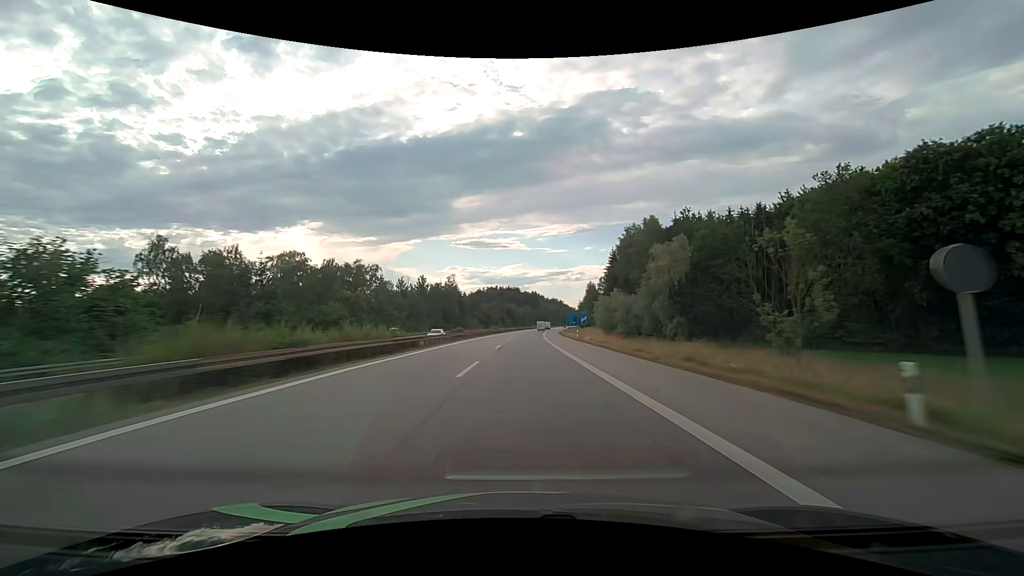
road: motorway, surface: asphalt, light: Day
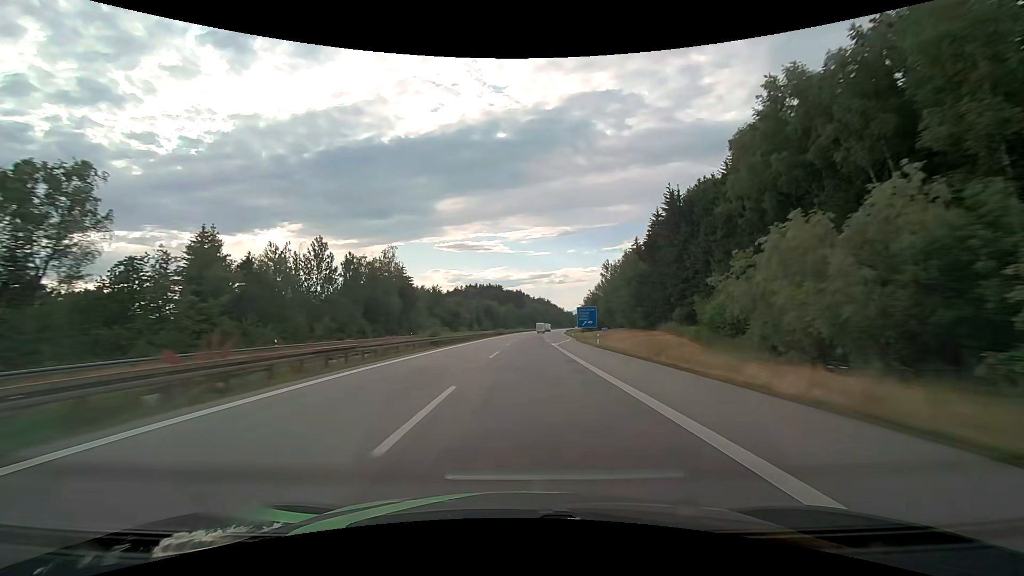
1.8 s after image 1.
(+1.0, +62.2) m; +2°
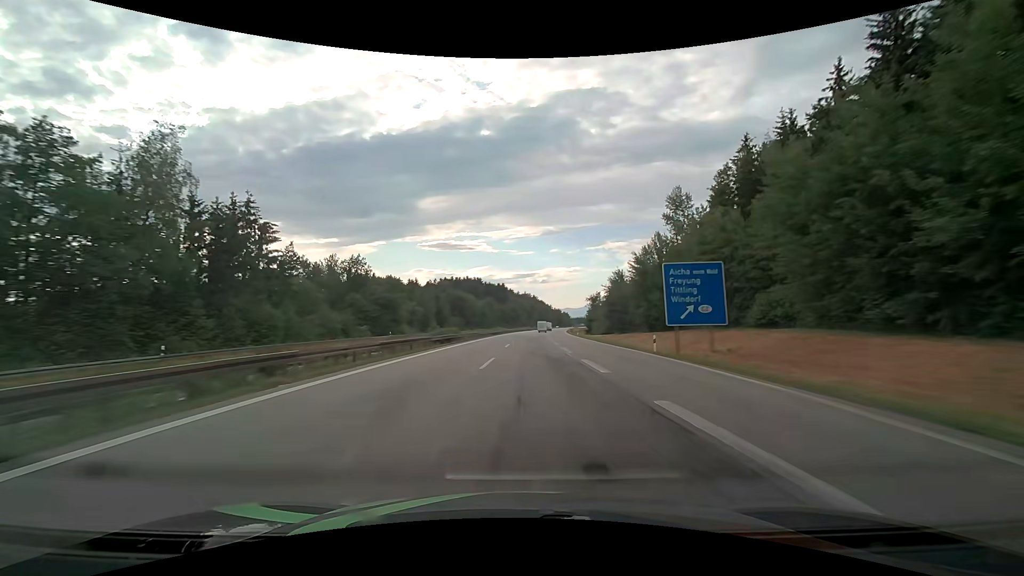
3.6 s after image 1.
(+1.1, +61.8) m; +2°
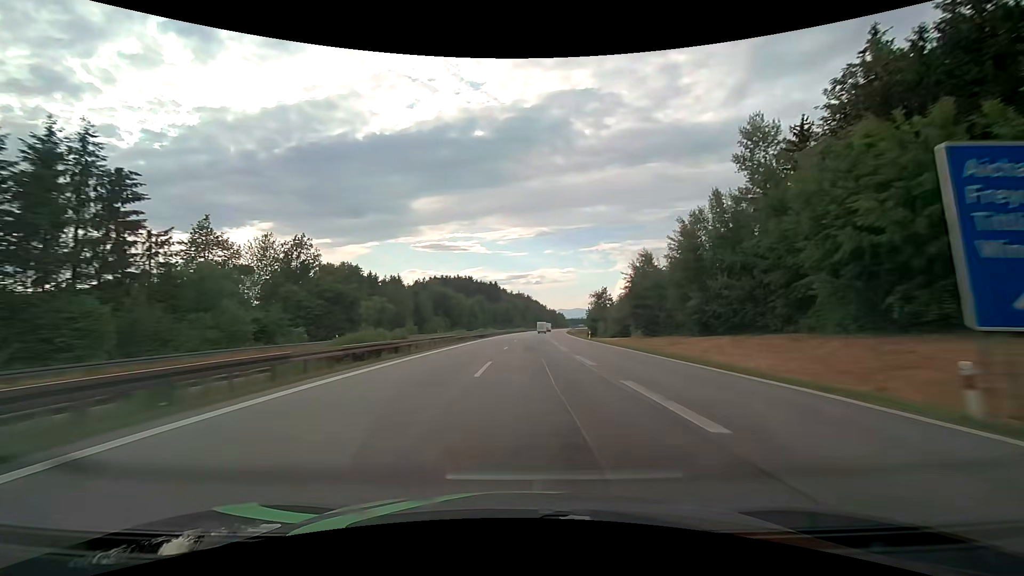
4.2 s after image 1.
(+0.1, +20.5) m; +1°
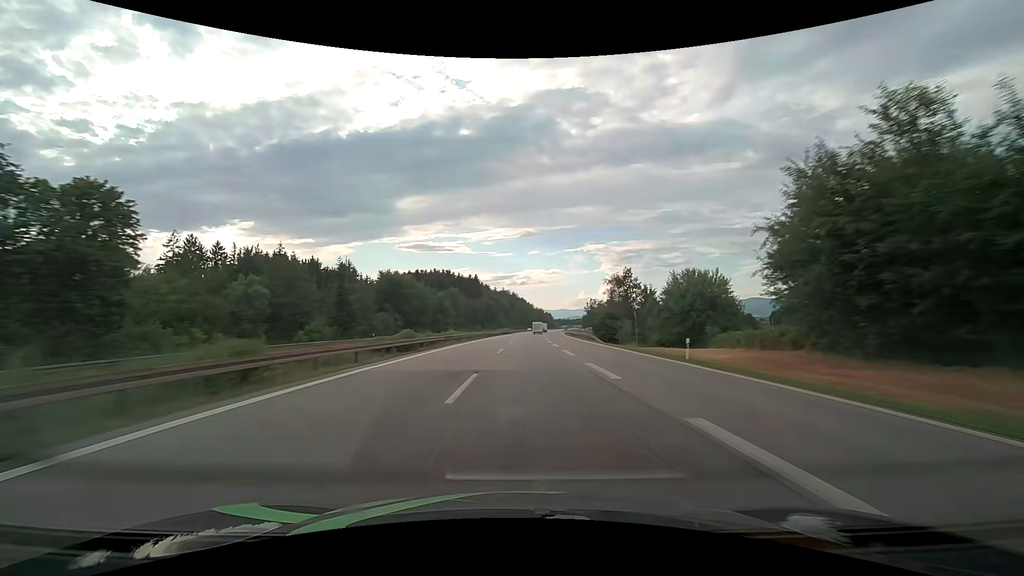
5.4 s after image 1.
(+0.5, +41.0) m; +1°
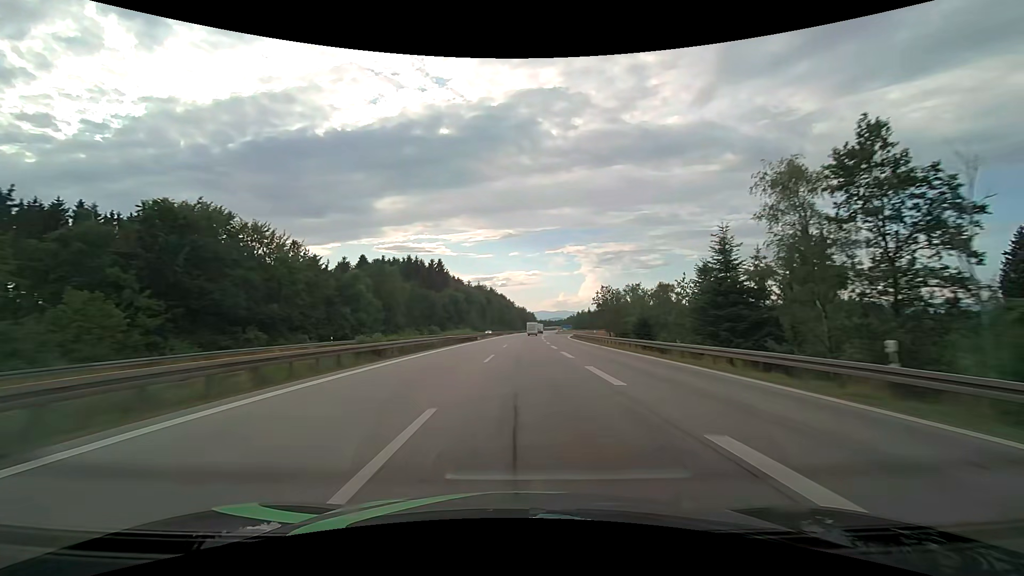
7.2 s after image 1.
(+1.2, +61.2) m; +2°
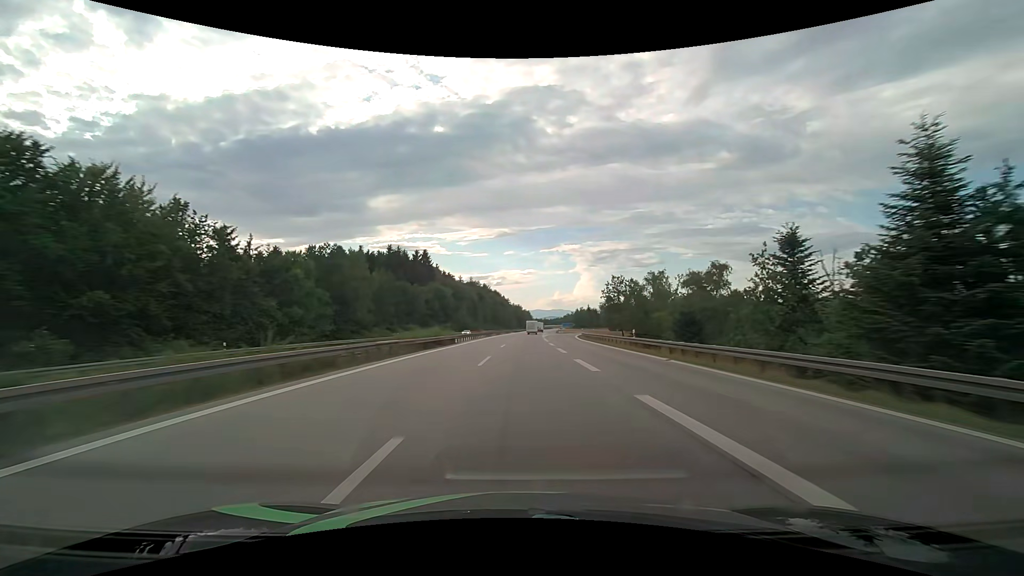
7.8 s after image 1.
(+0.2, +20.3) m; +1°
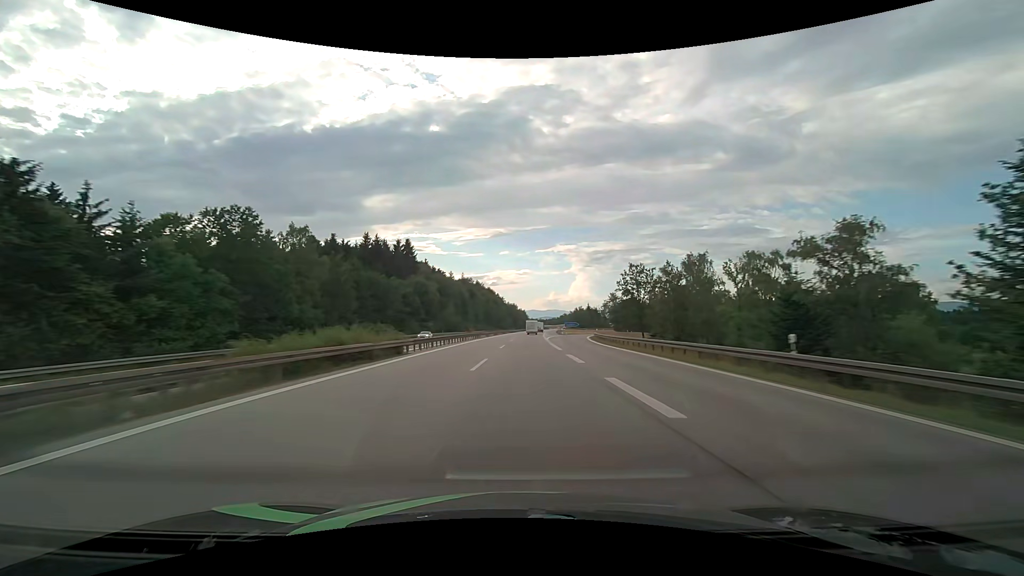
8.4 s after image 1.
(+0.1, +20.3) m; 0°
(0, +10) (0, +20) (0, +30) (0, +40) (+1, +50) (+1, +60) (+1, +70) (+2, +80) (+2, +90) (+3, +100) m
